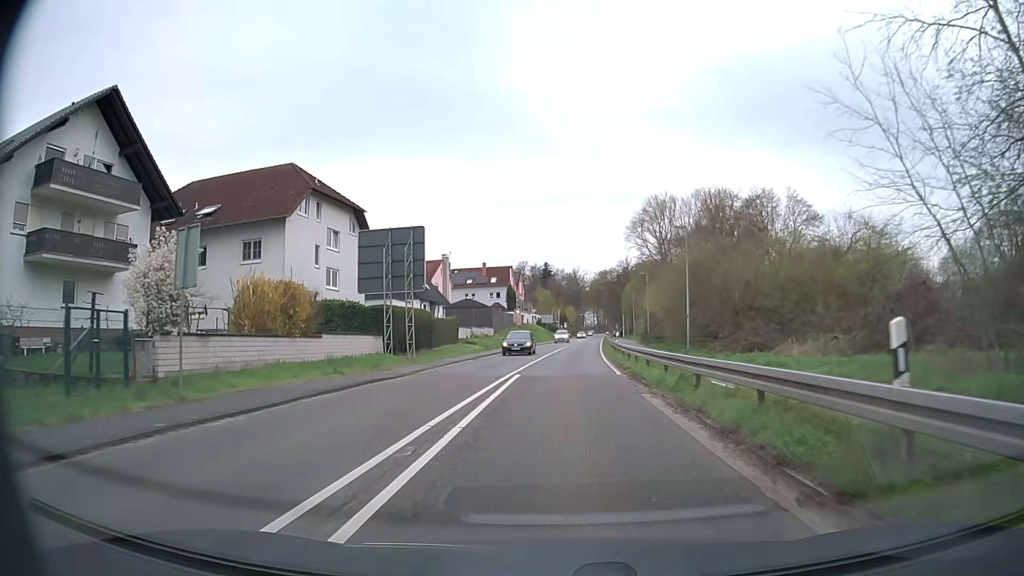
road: secondary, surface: asphalt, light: Day
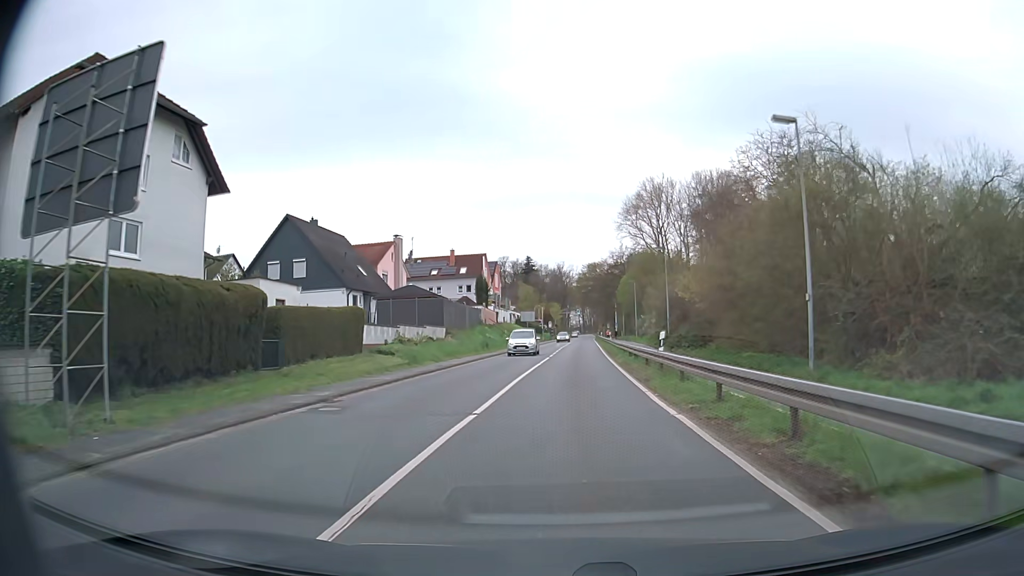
(+0.1, +21.4) m; +1°
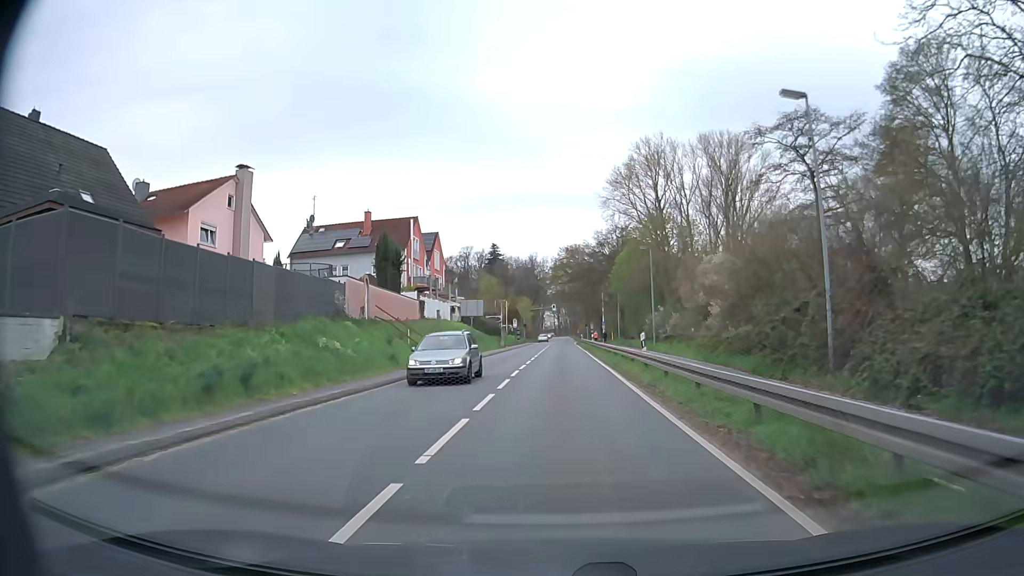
(+0.9, +35.1) m; +2°
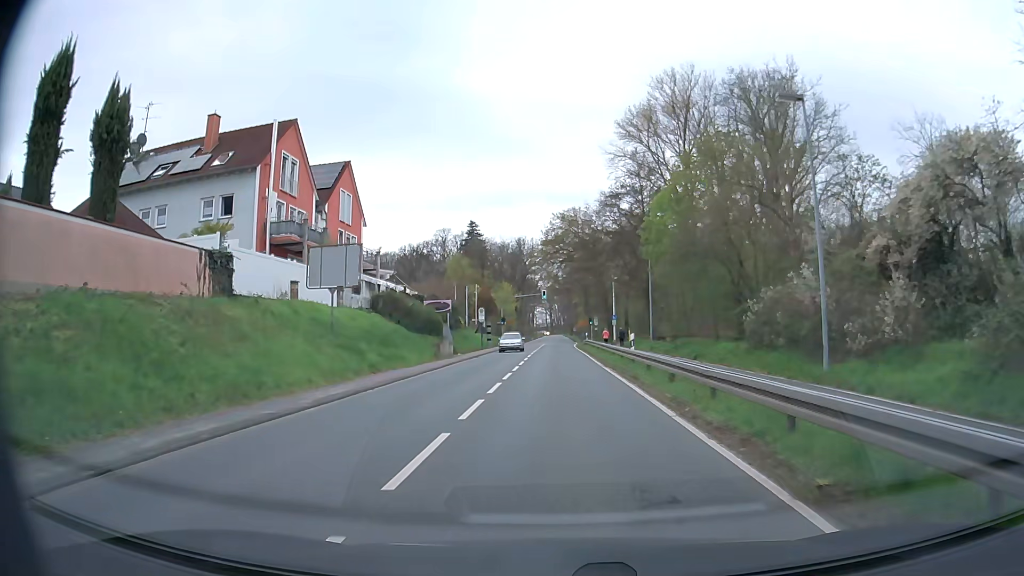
(+0.2, +33.3) m; +1°
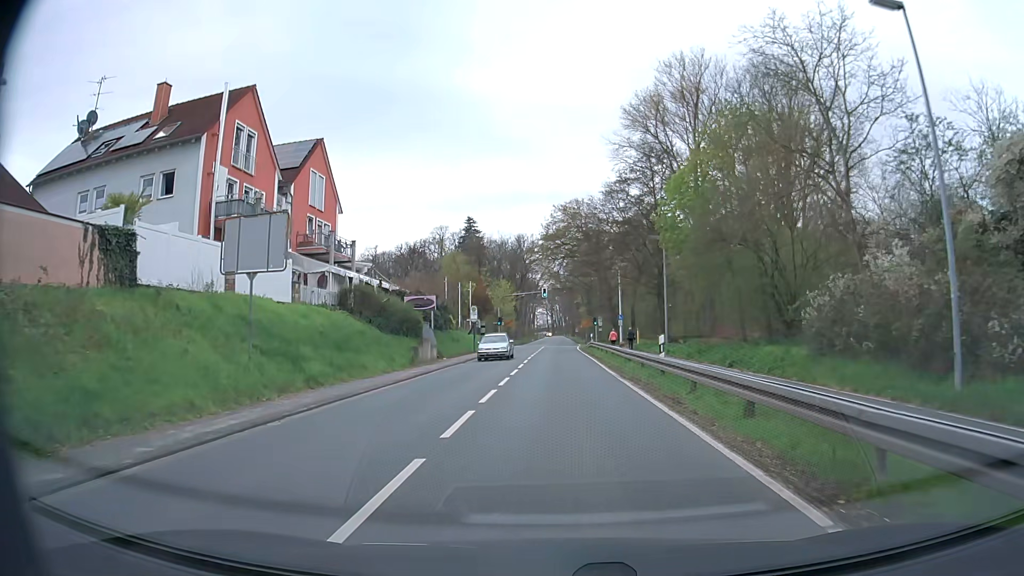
(0.0, +6.3) m; -1°
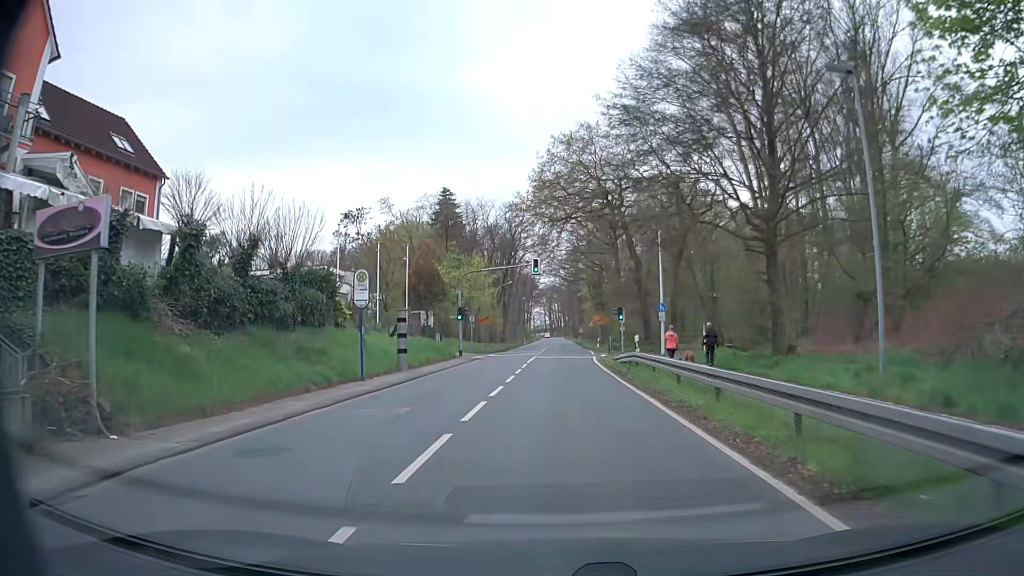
(+0.2, +29.8) m; +1°
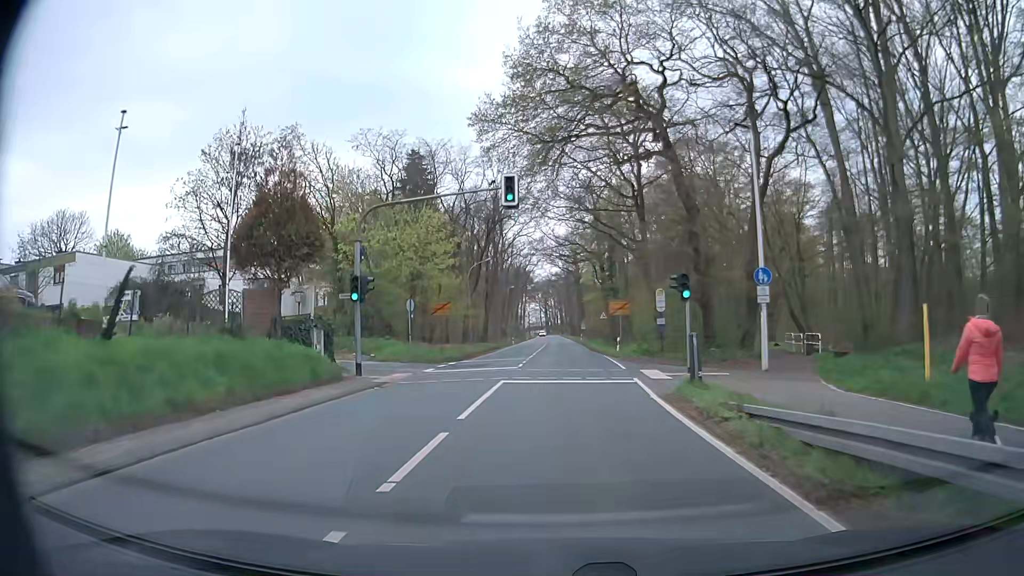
(0.0, +22.8) m; 0°
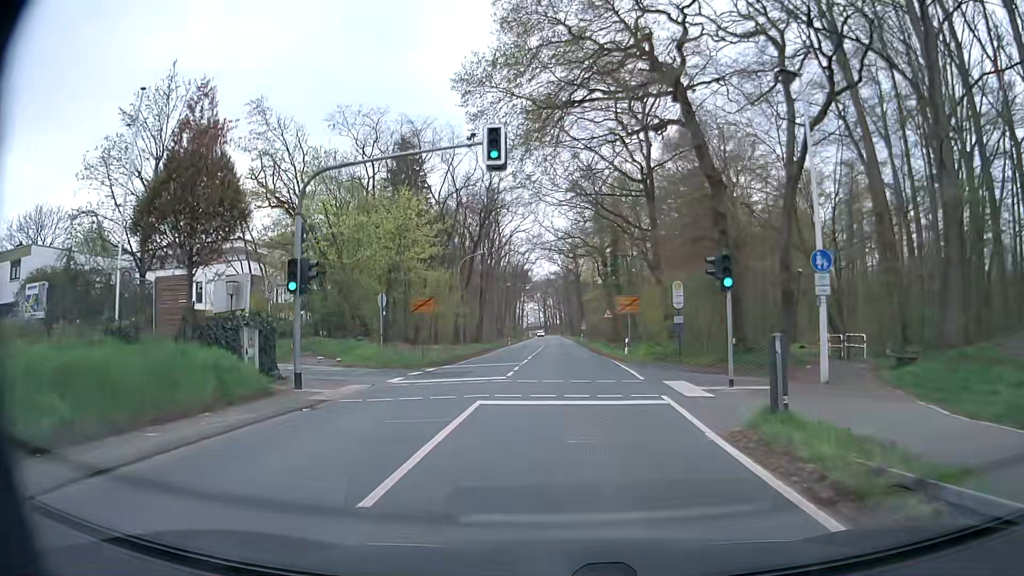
(0.0, +5.3) m; -1°
